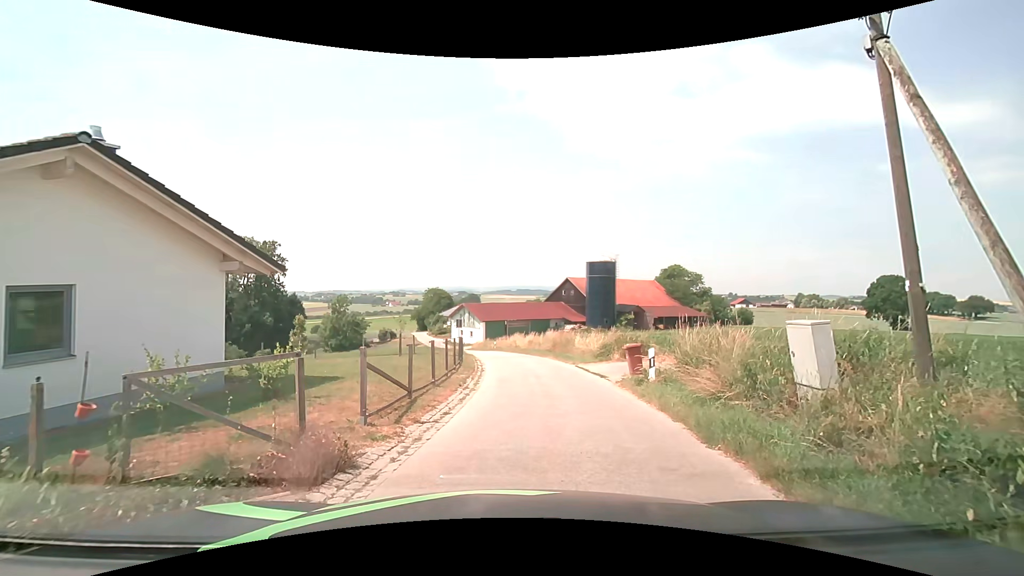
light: Day
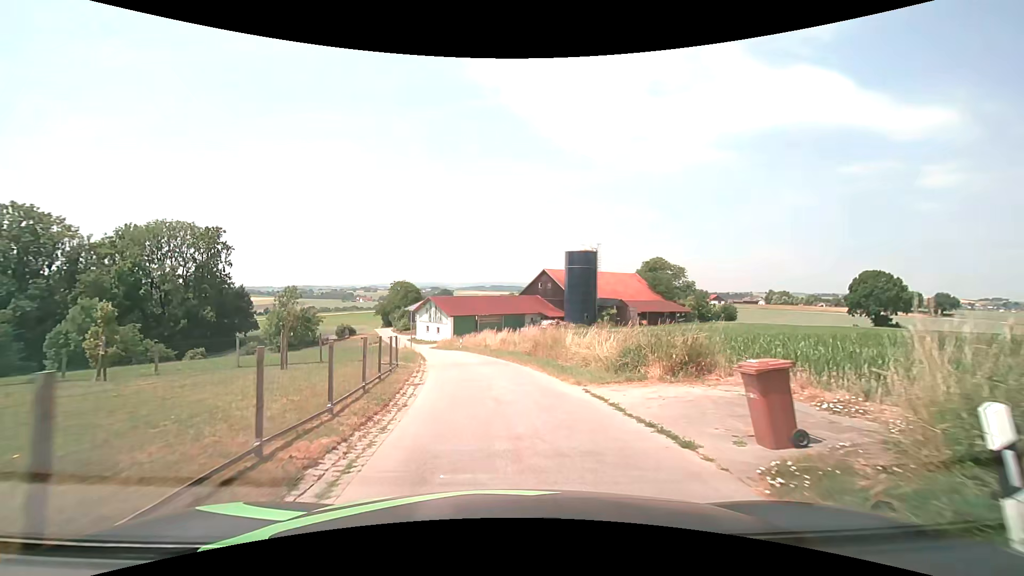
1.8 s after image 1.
(+0.4, +9.7) m; +3°
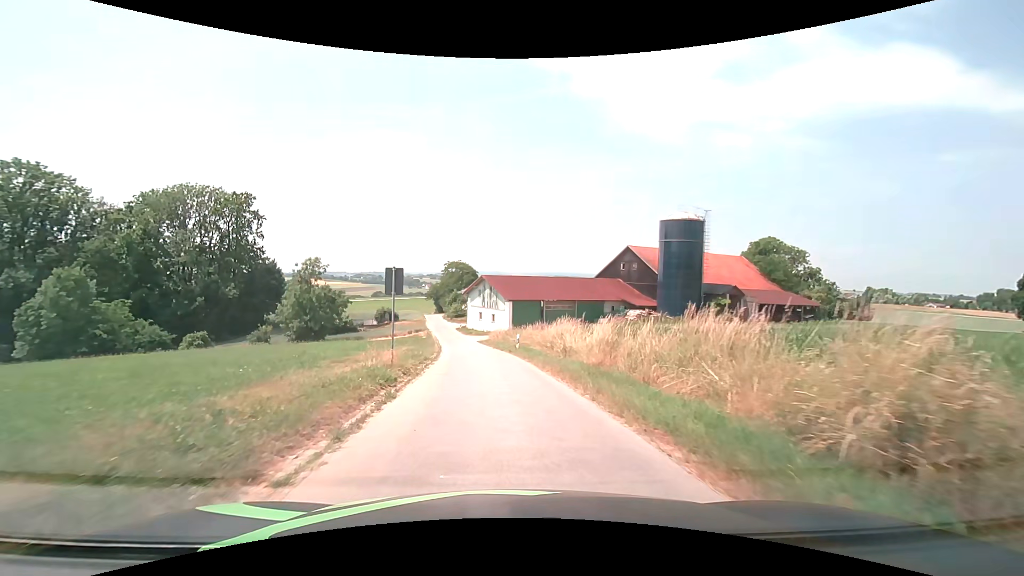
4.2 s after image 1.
(-1.2, +20.4) m; -7°
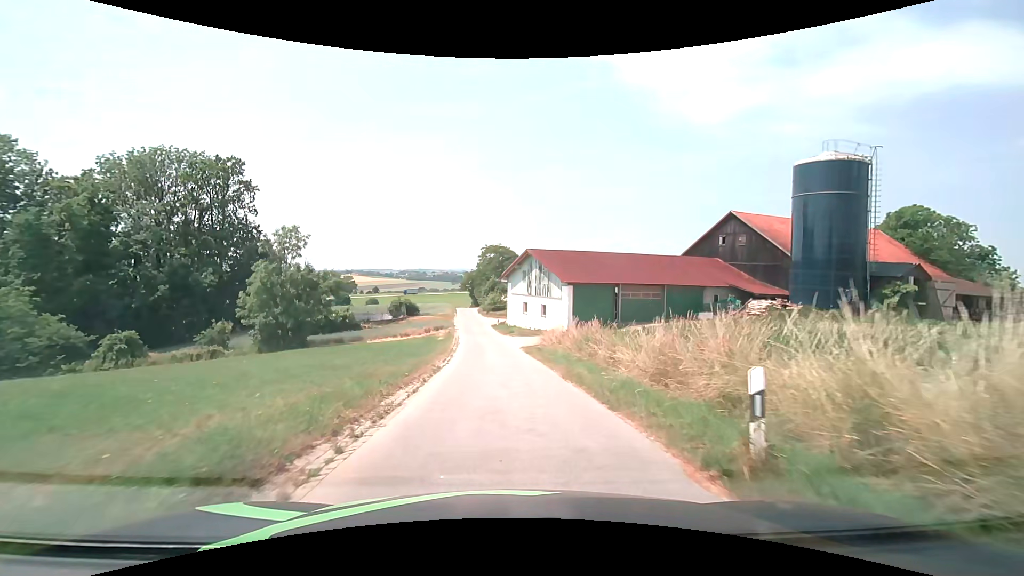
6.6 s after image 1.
(-1.2, +21.8) m; -5°
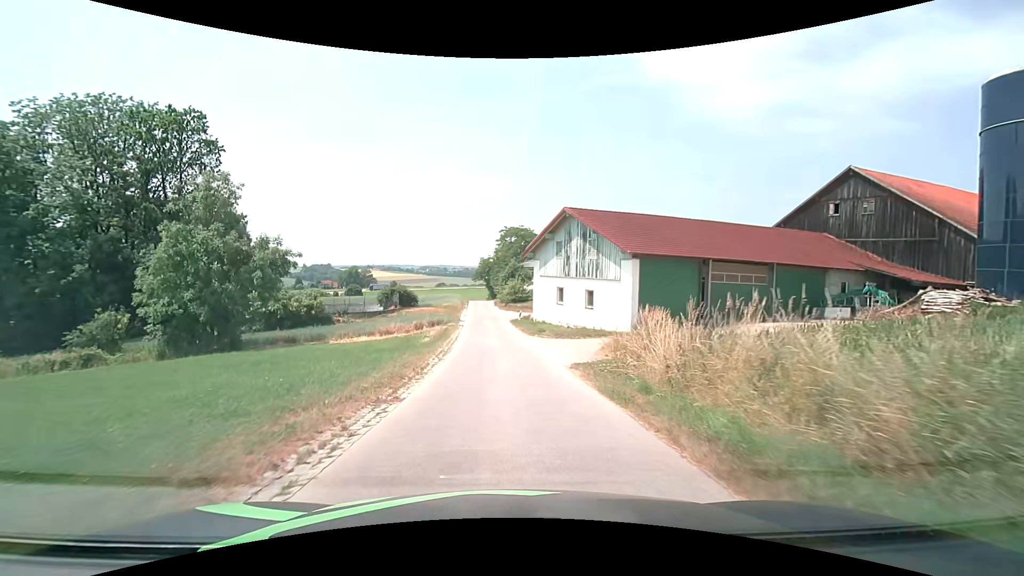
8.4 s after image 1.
(-0.3, +16.2) m; -2°
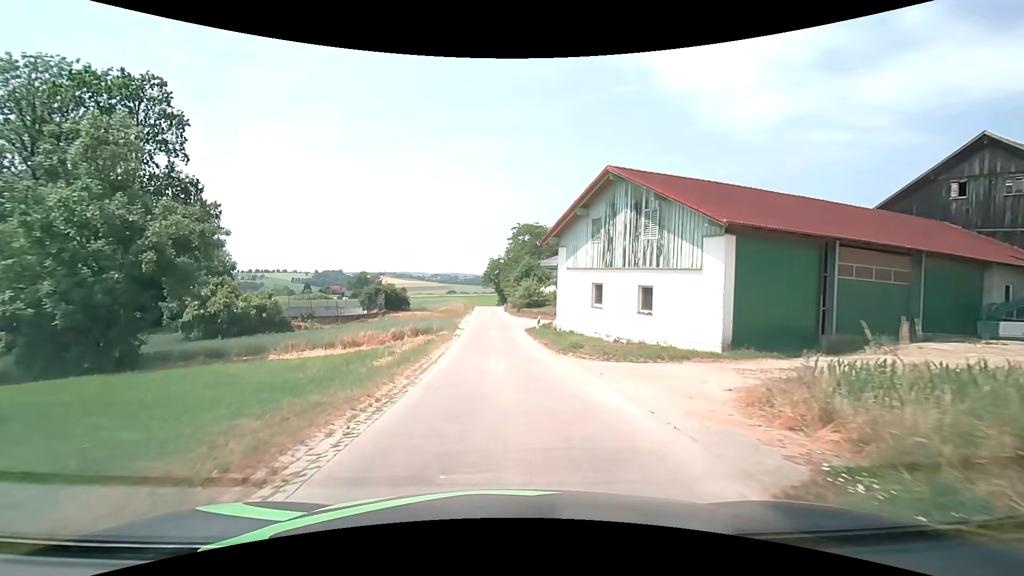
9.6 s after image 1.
(-0.1, +10.5) m; -1°
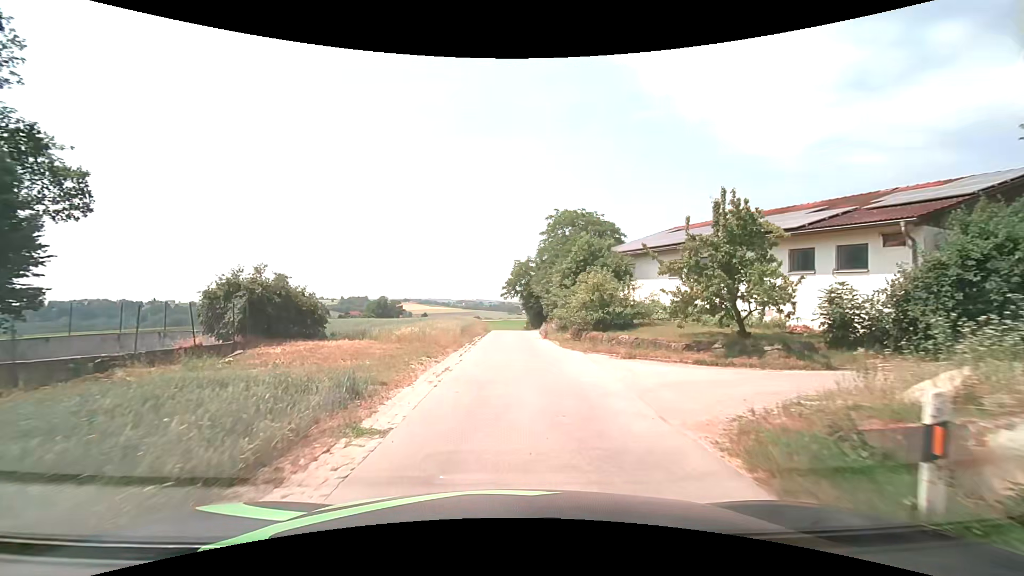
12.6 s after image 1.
(-0.8, +25.3) m; -4°
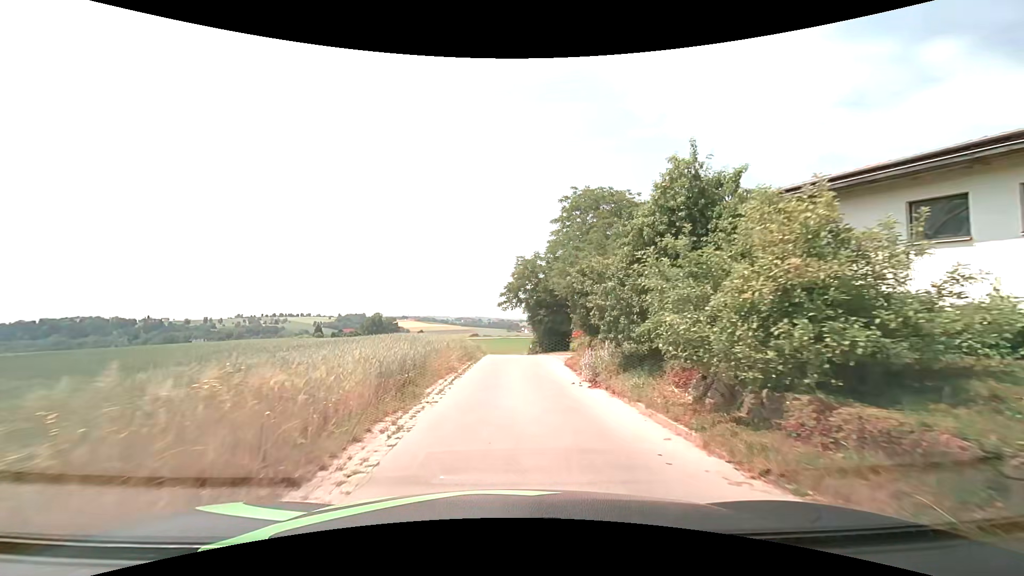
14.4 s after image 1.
(+0.2, +15.3) m; +1°
(0, +10) (0, +20) (0, +30) (0, +40) (0, +50) (-1, +60) (-3, +70) (-6, +79) (-10, +89) (-14, +98) m
